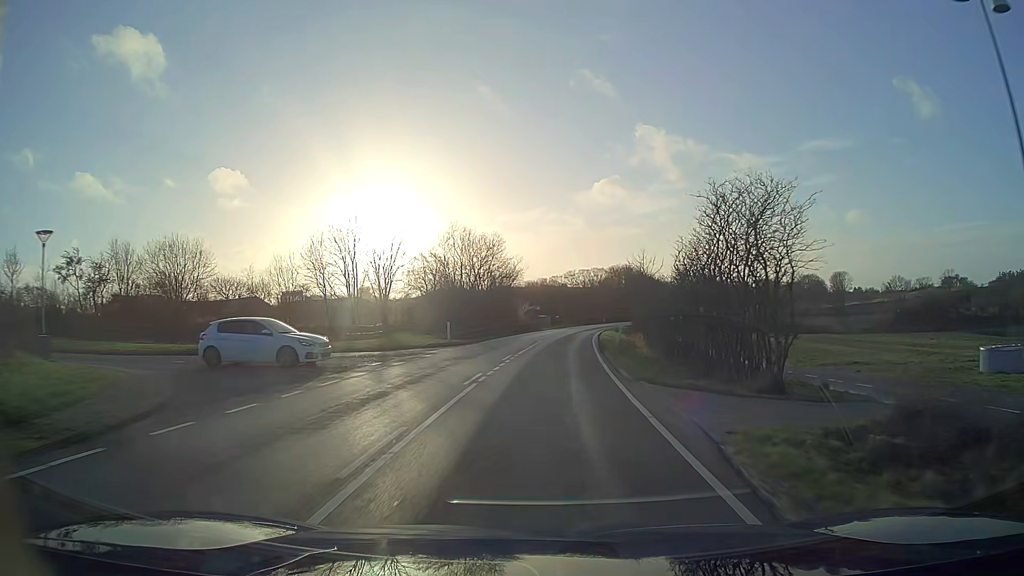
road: tertiary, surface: asphalt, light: Day
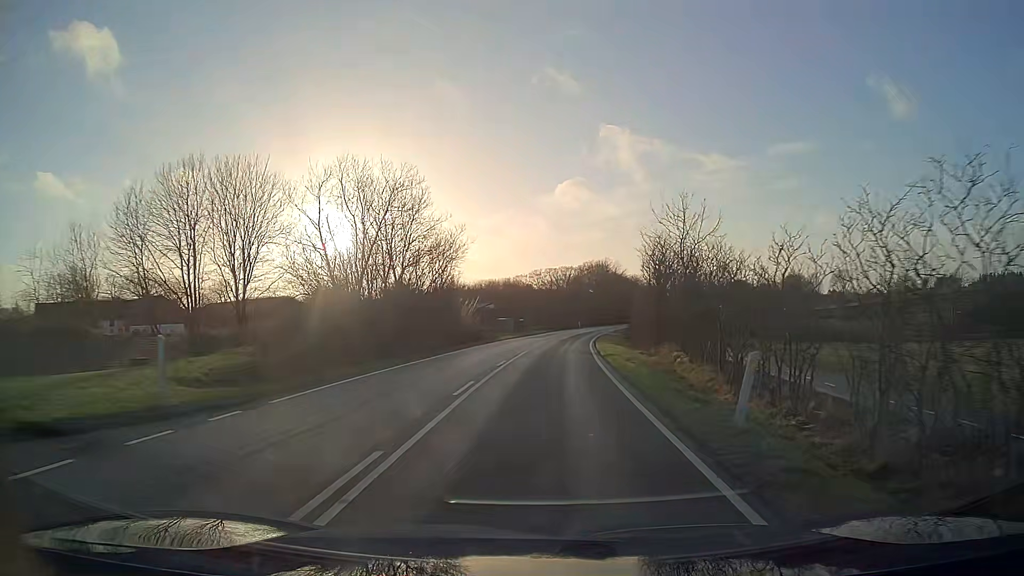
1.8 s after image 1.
(+0.7, +25.2) m; +3°
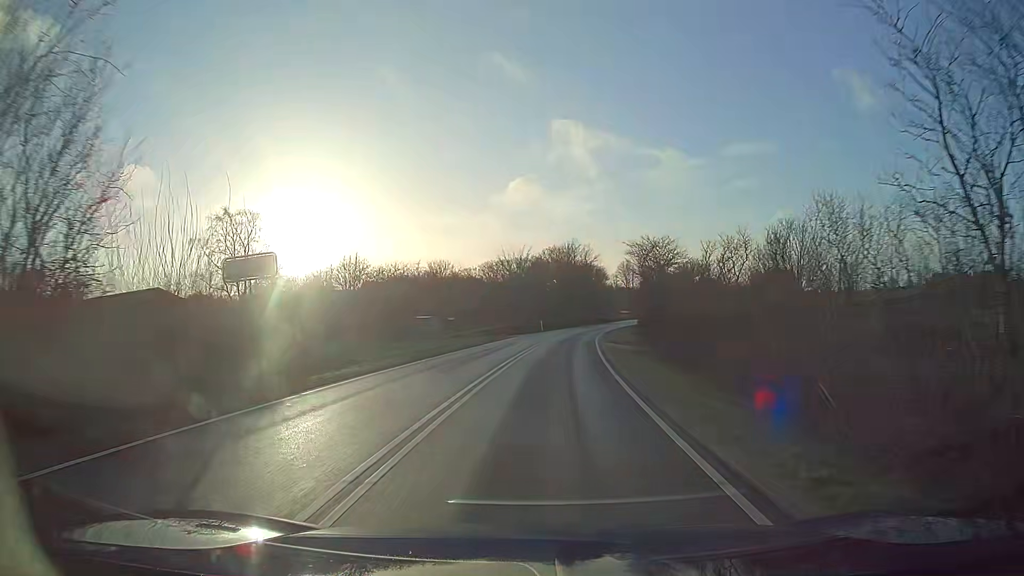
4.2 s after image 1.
(+1.1, +34.4) m; +4°
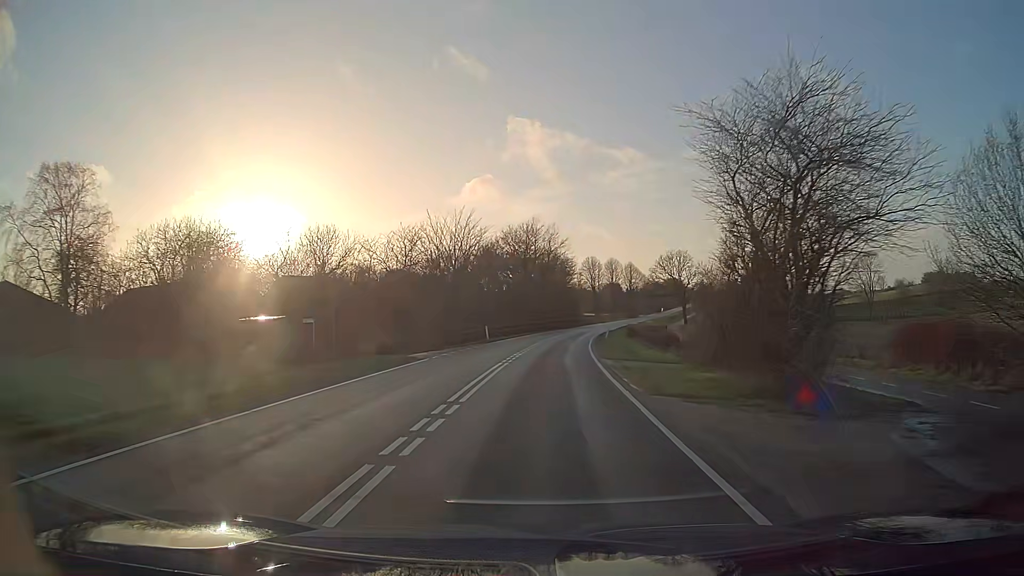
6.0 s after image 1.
(+0.9, +27.5) m; +4°
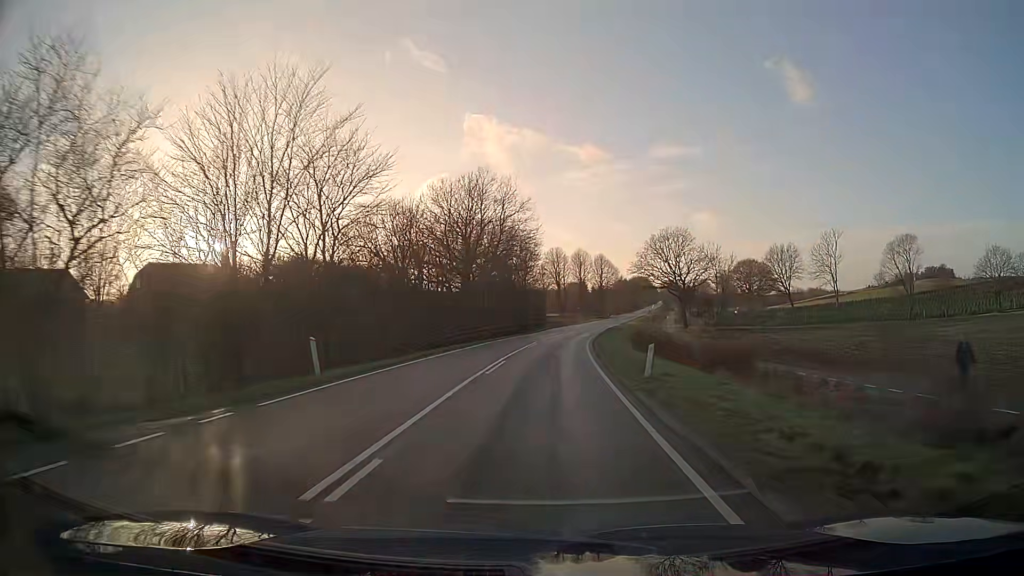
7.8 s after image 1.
(+1.0, +30.9) m; +4°
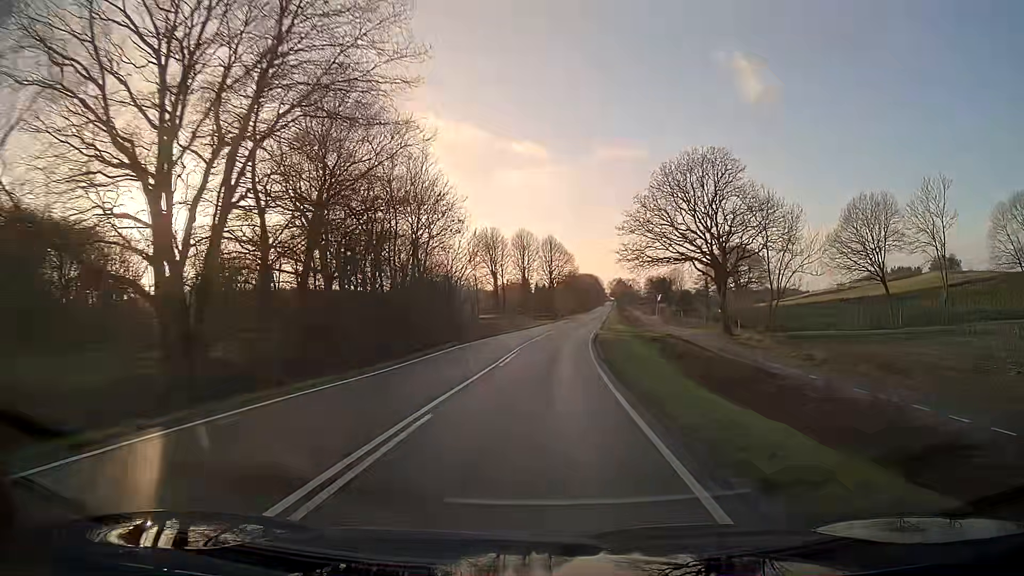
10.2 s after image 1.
(+1.9, +44.9) m; +5°
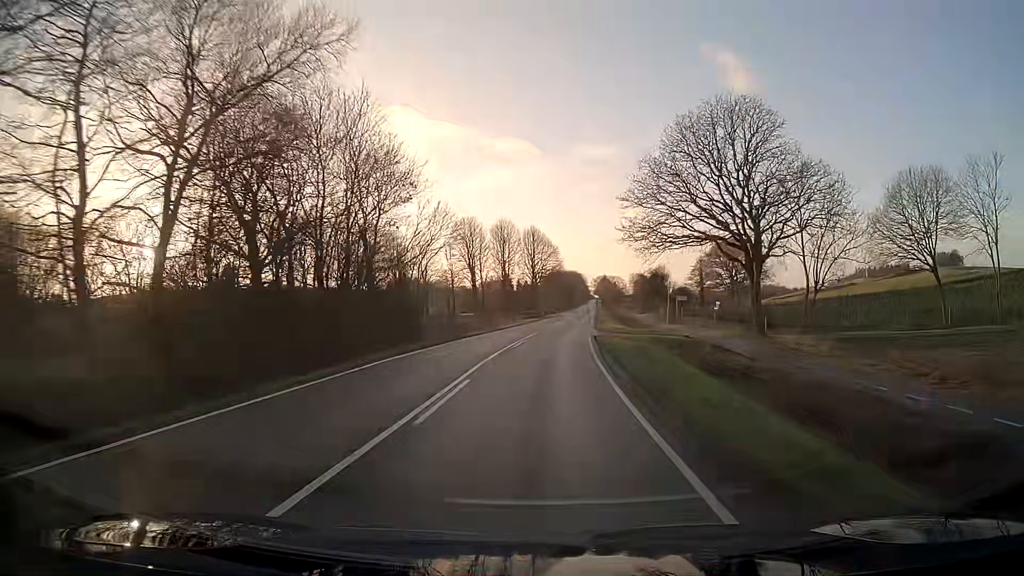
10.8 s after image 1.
(+0.1, +11.7) m; +1°
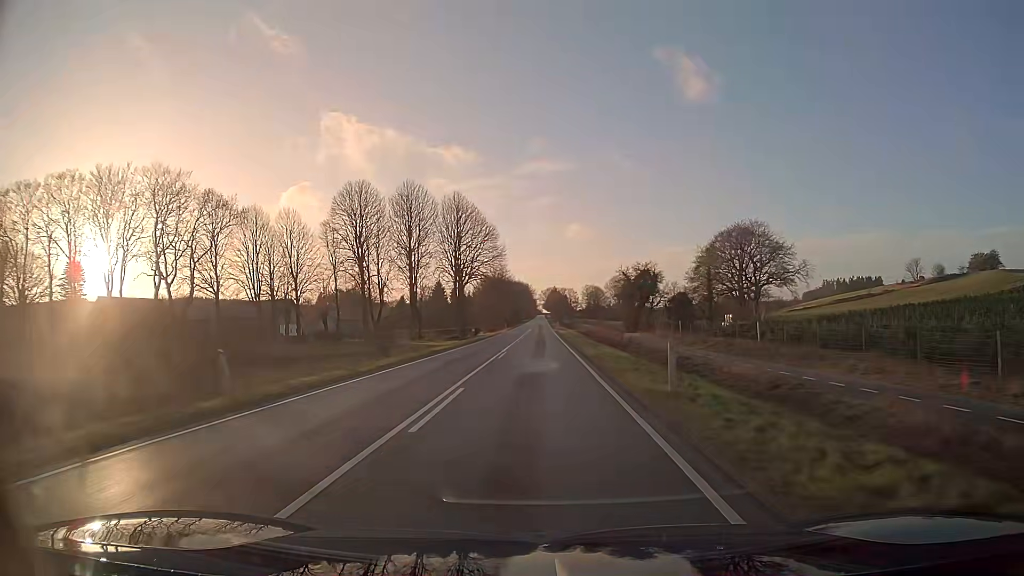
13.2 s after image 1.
(+2.3, +48.2) m; +5°
(0, +10) (0, +20) (0, +30) (0, +40) (0, +50) (0, +60) (0, +70) (+1, +80) (+1, +90) (+1, +100) m
